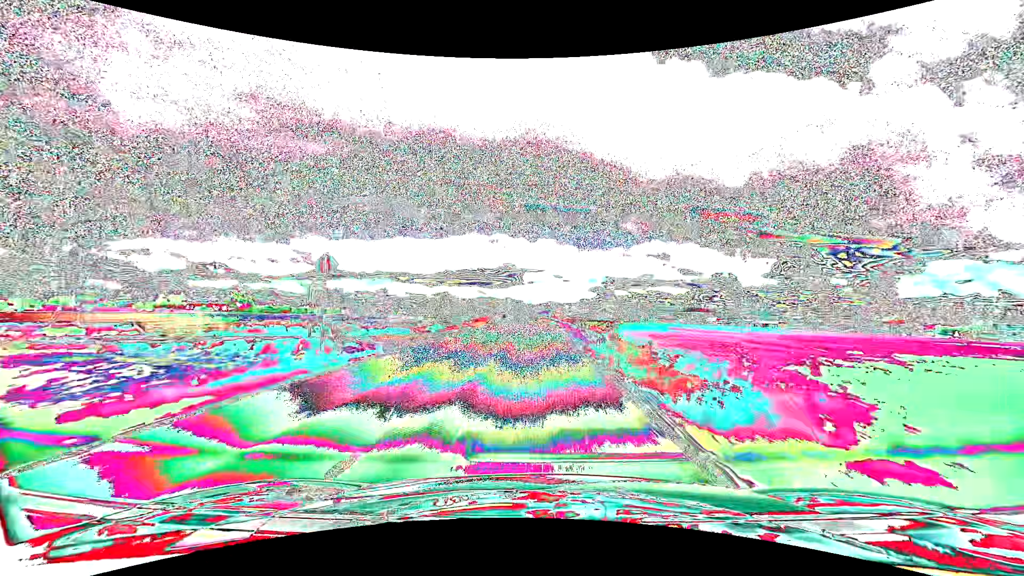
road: tertiary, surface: asphalt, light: Day
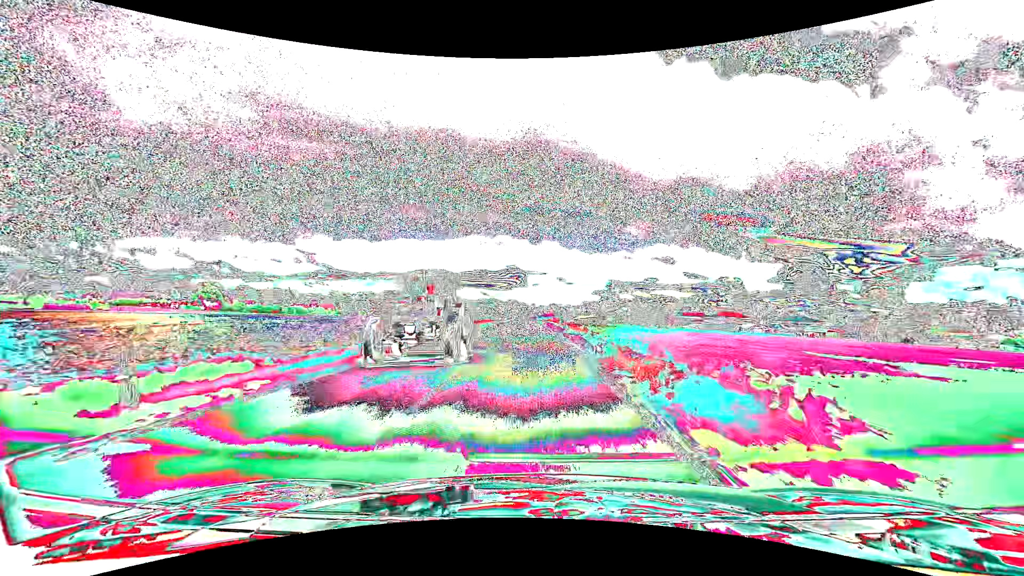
(-0.1, +31.1) m; 0°
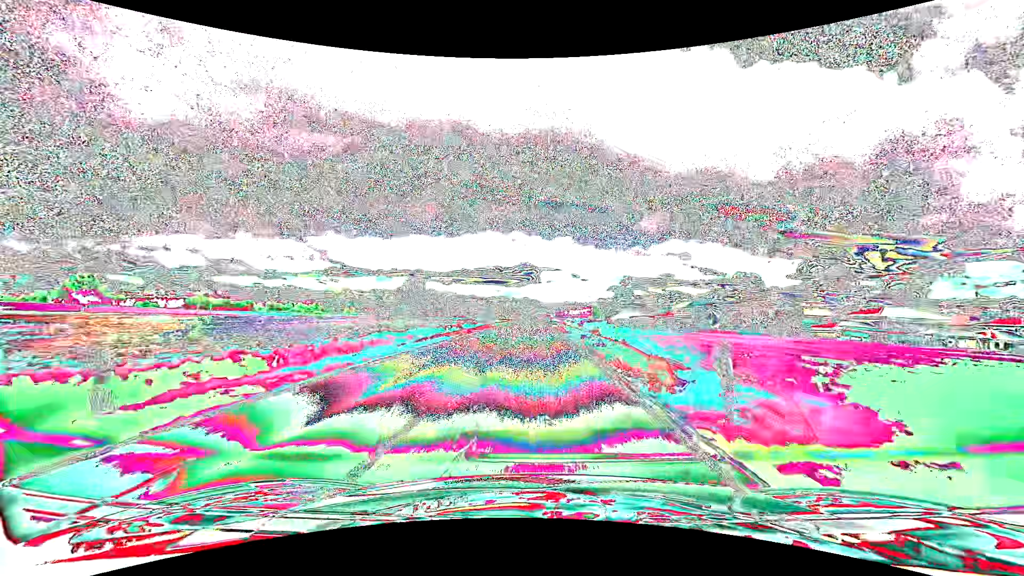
(-1.2, +78.9) m; -1°
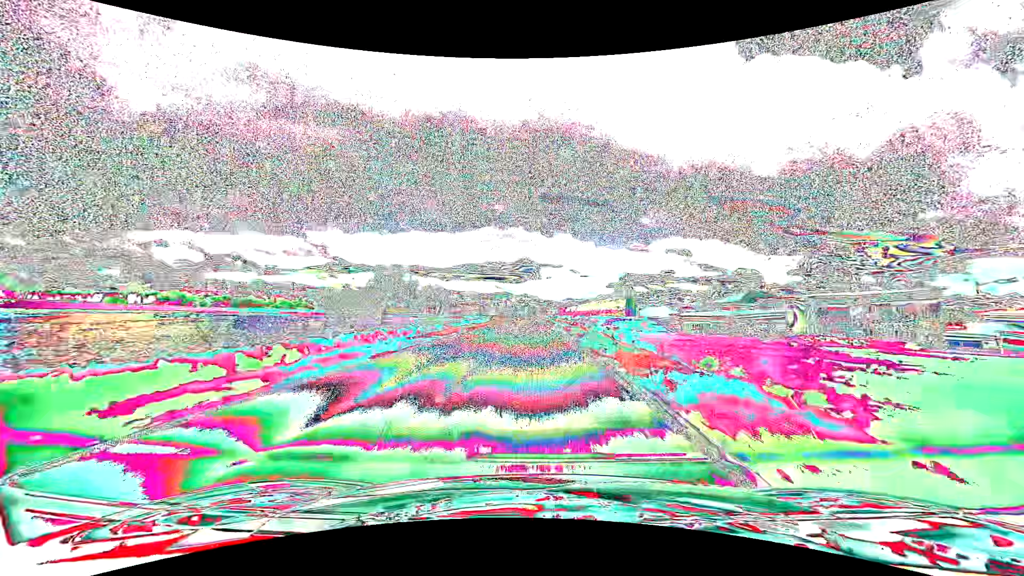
(0.0, +32.3) m; 0°
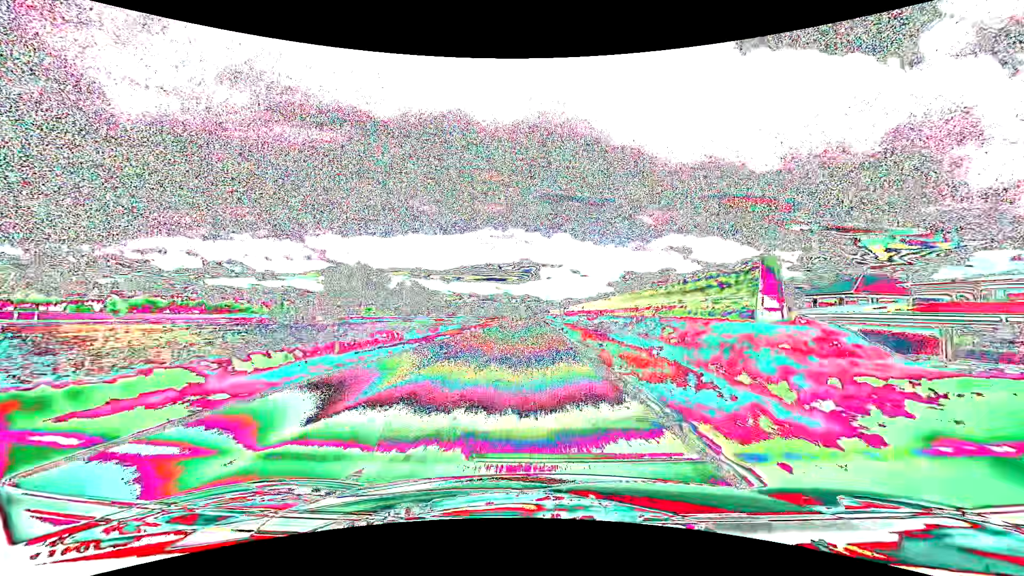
(0.0, +32.5) m; 0°
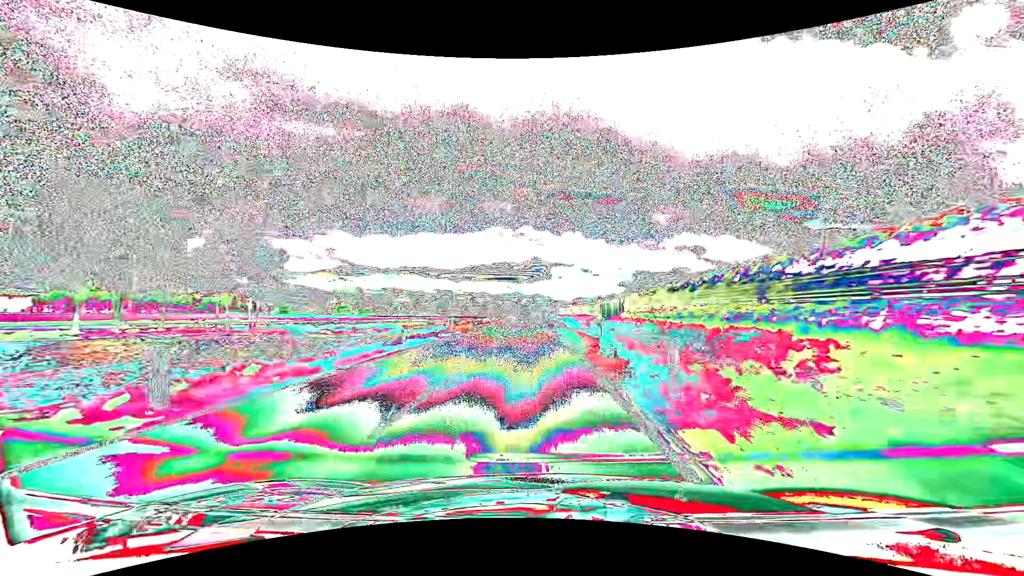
(-0.8, +81.7) m; -1°
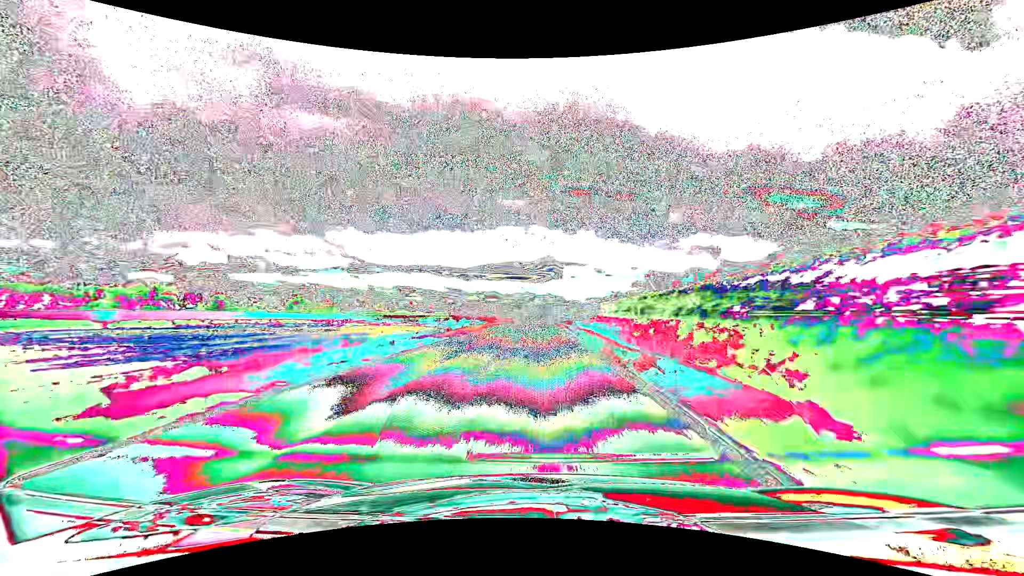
(-1.2, +83.2) m; -1°
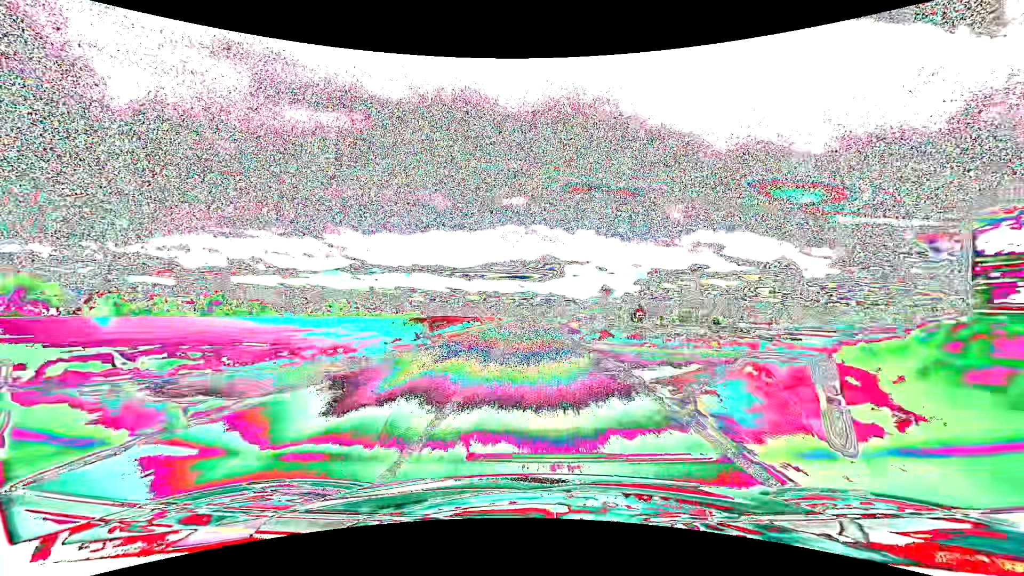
(-0.1, +68.1) m; 0°
(0, +10) (0, +20) (0, +30) (0, +40) (0, +50) (-1, +60) (-1, +70) (-1, +80) (-1, +90) (-1, +100) m
